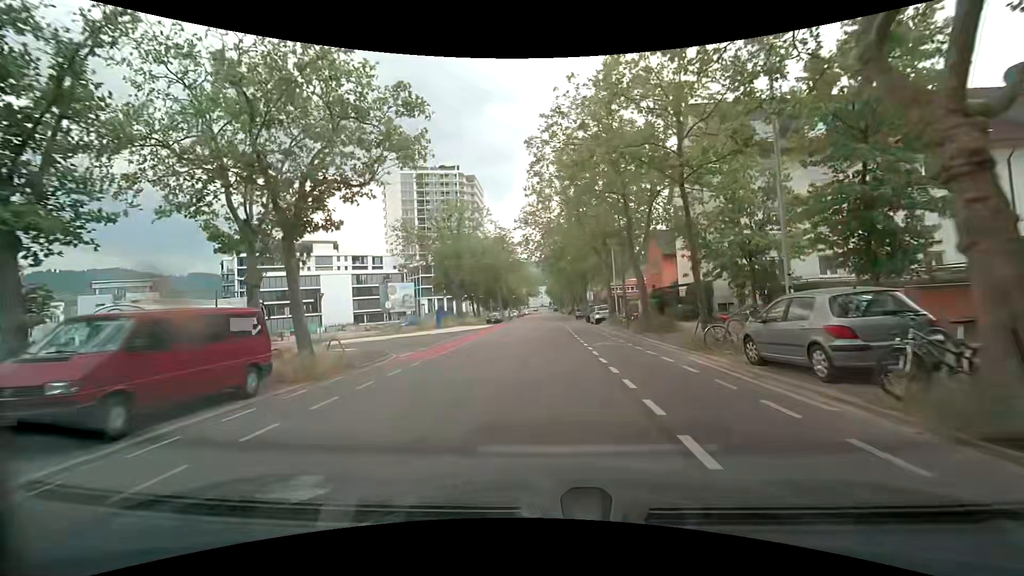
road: tertiary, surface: asphalt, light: Day
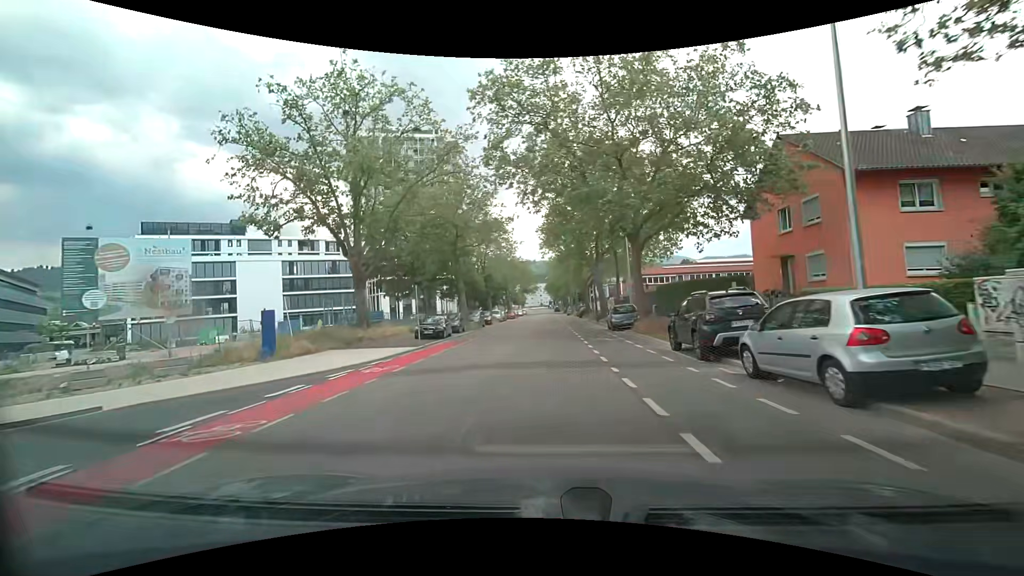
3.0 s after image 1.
(-0.4, +34.0) m; -1°
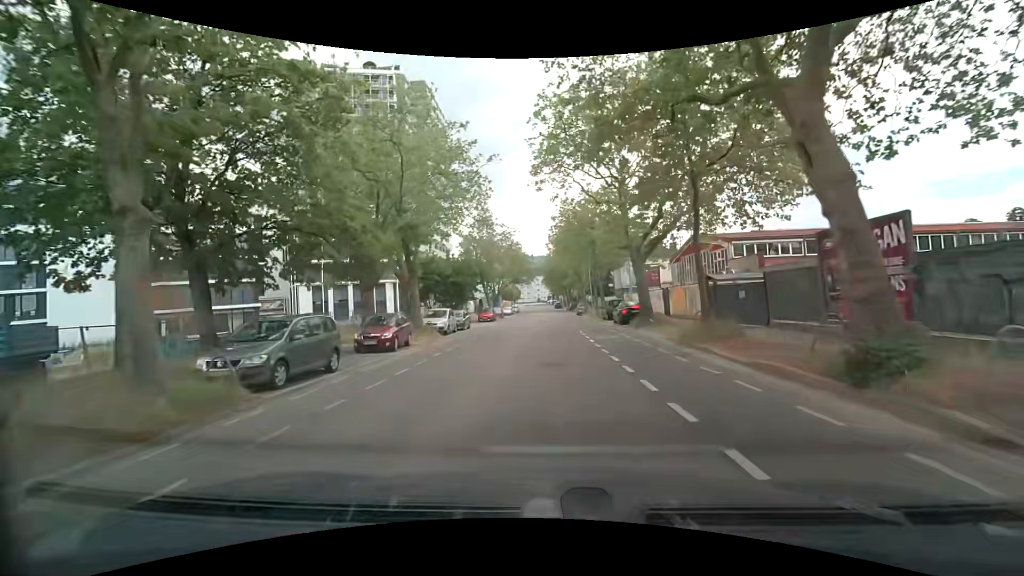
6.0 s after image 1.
(0.0, +34.6) m; 0°
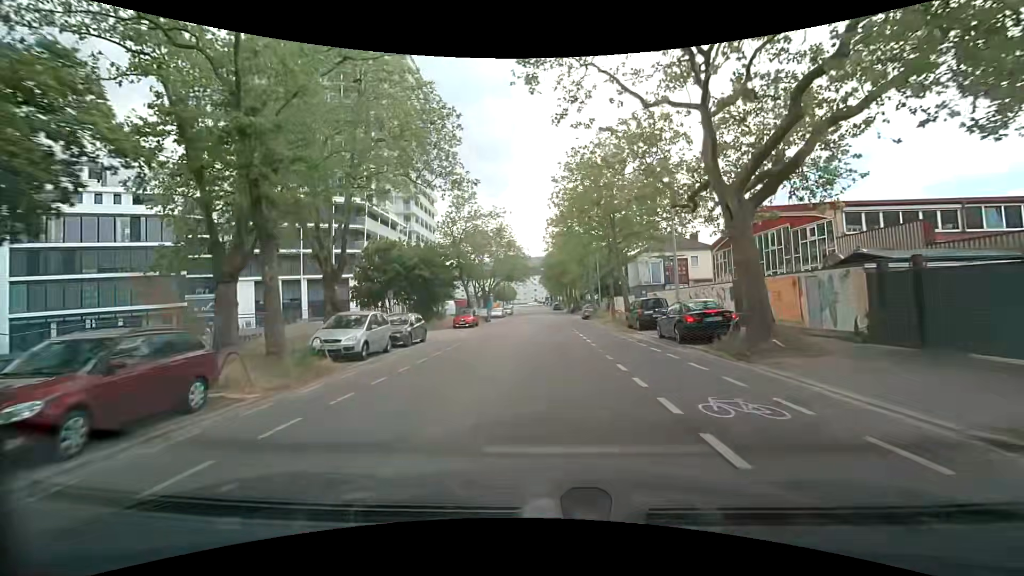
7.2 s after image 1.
(+0.1, +13.5) m; +1°
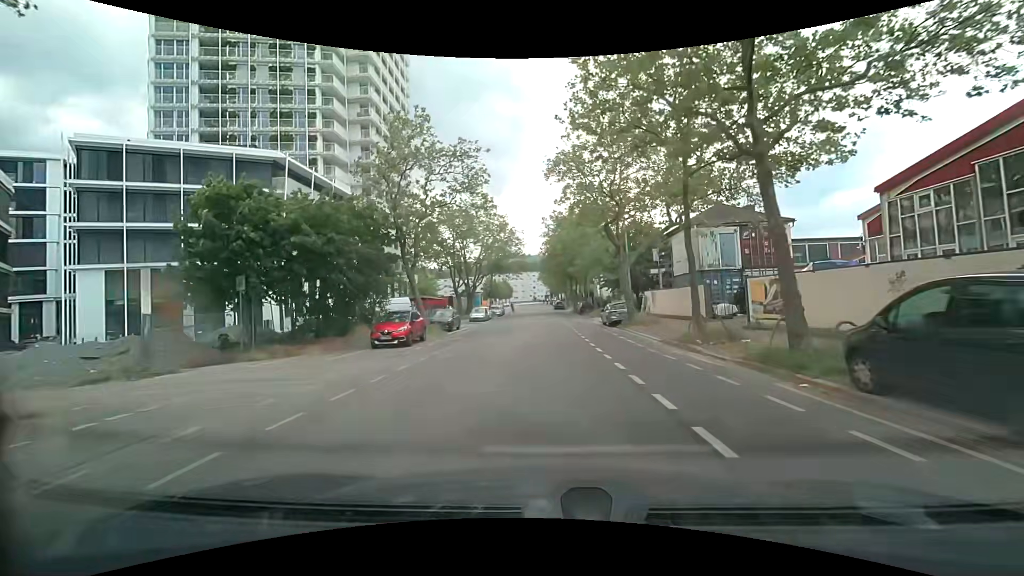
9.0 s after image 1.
(0.0, +19.8) m; -1°
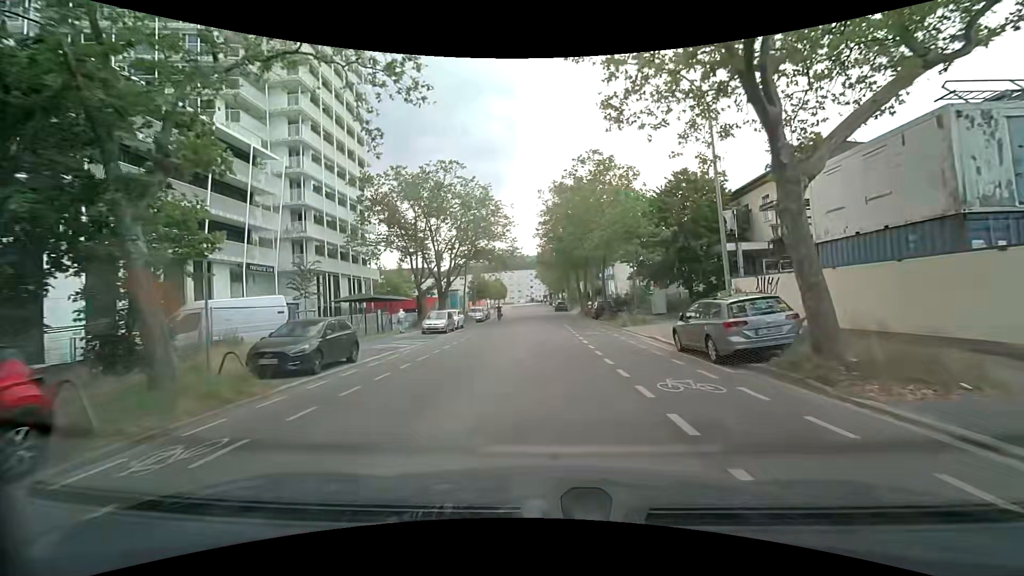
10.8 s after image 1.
(+0.3, +19.2) m; +1°
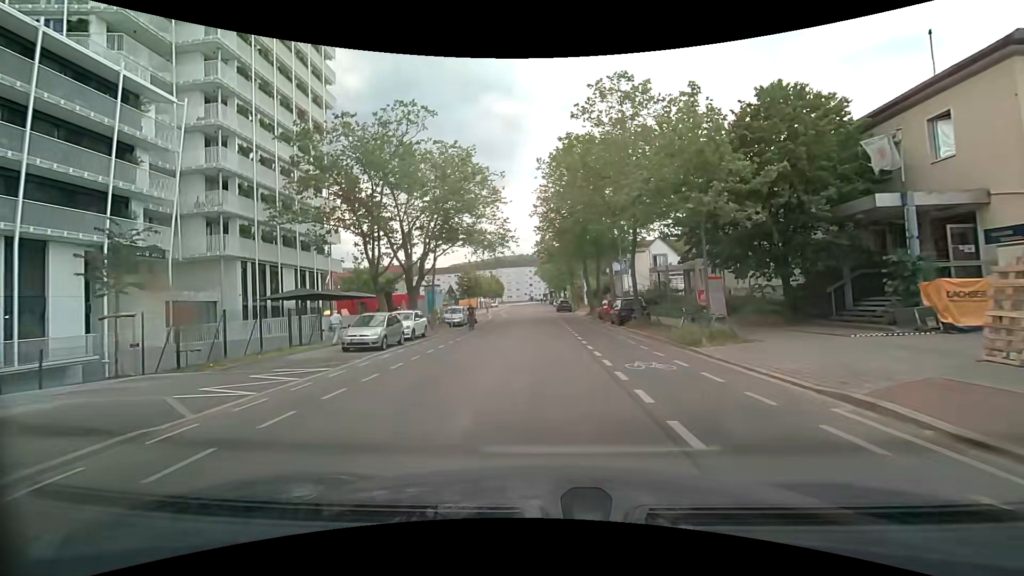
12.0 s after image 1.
(0.0, +12.5) m; 0°
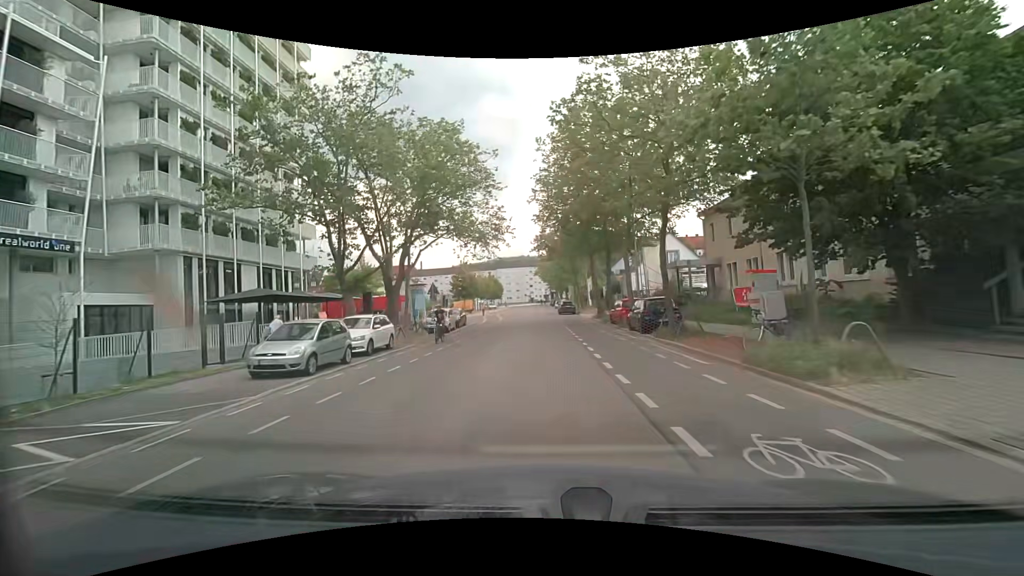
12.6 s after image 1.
(0.0, +6.2) m; -1°
(0, +10) (0, +20) (0, +30) (0, +40) (-1, +50) (-1, +60) (-1, +70) (-1, +80) (-1, +90) (-1, +100) m
